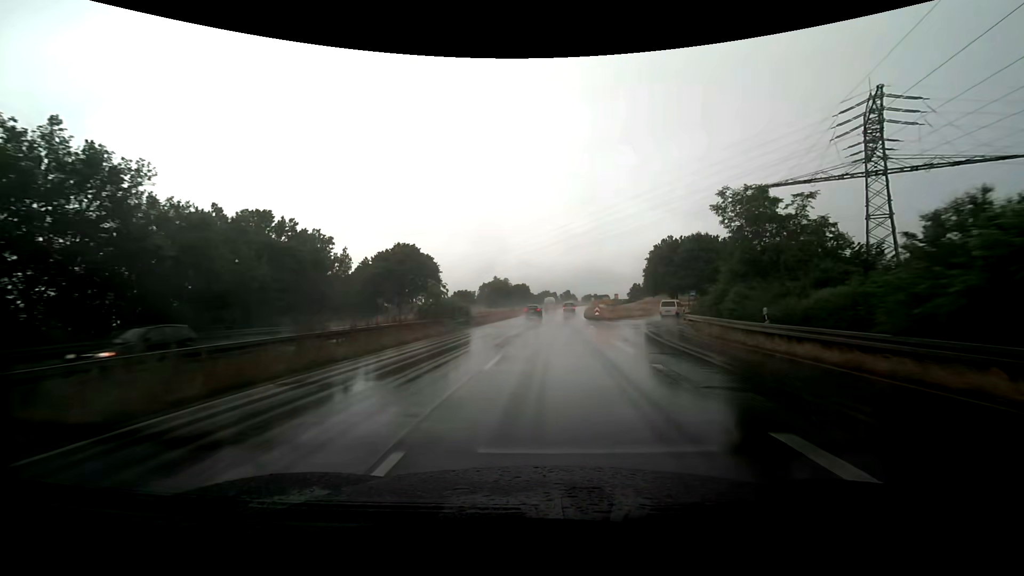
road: trunk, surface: asphalt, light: Day
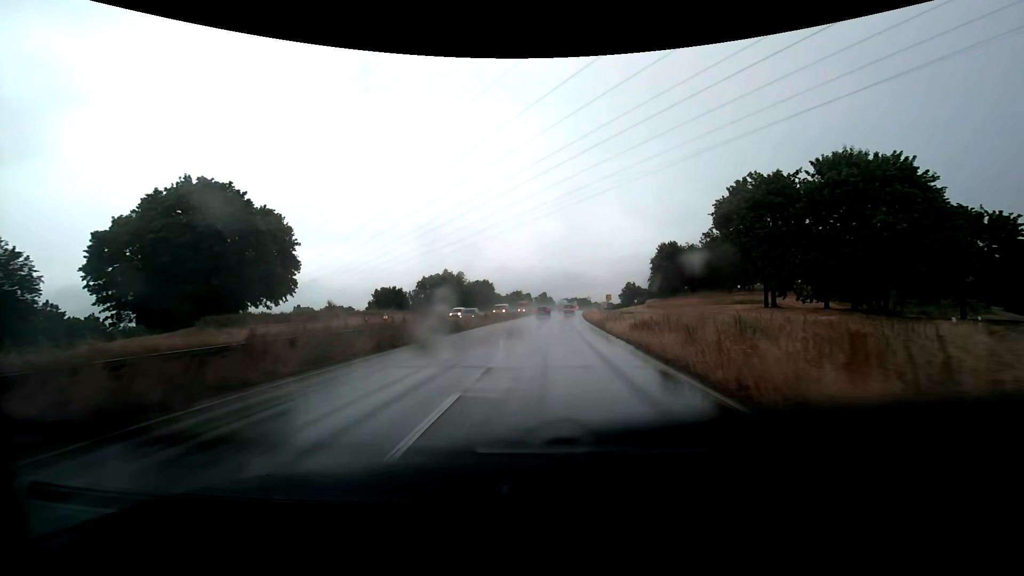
(+1.2, +52.1) m; +3°
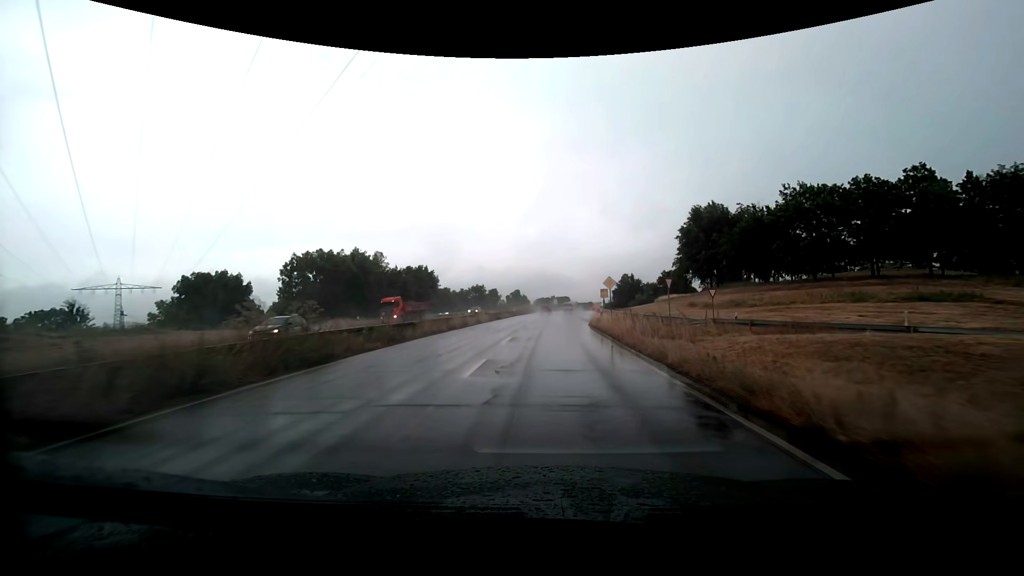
(+1.0, +48.4) m; +3°
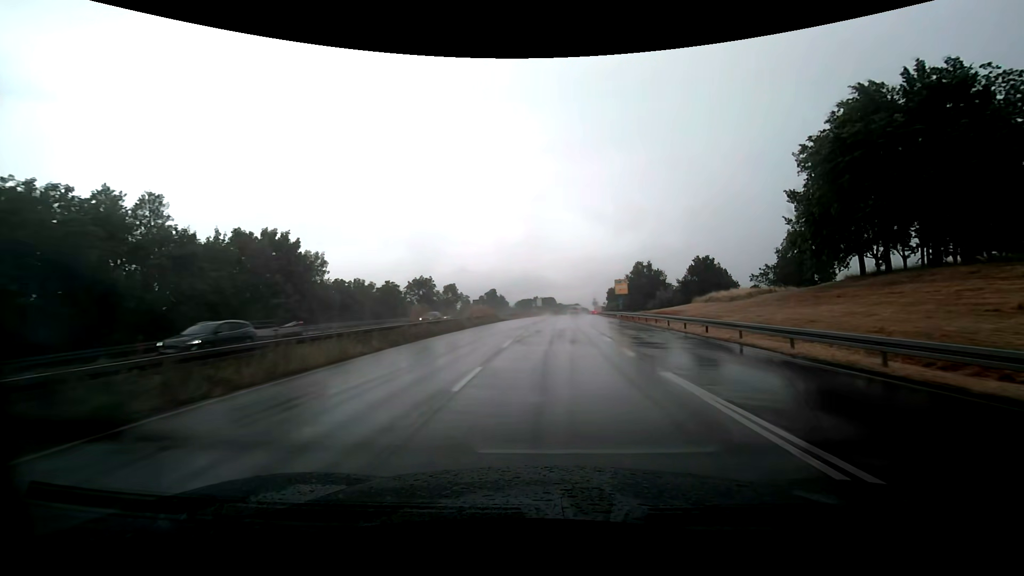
(+0.2, +46.2) m; +1°
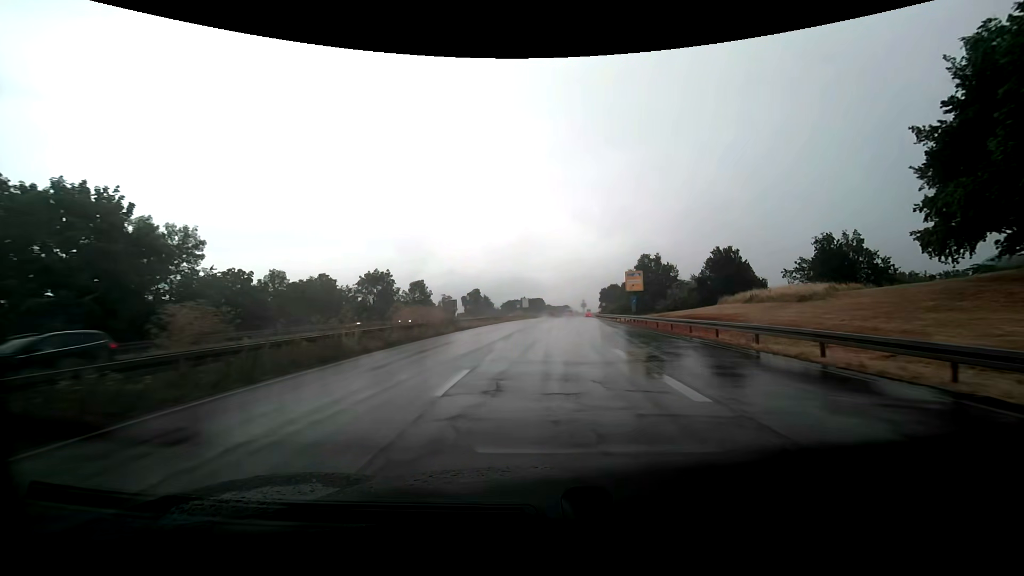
(+0.2, +18.3) m; +1°
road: trunk_link
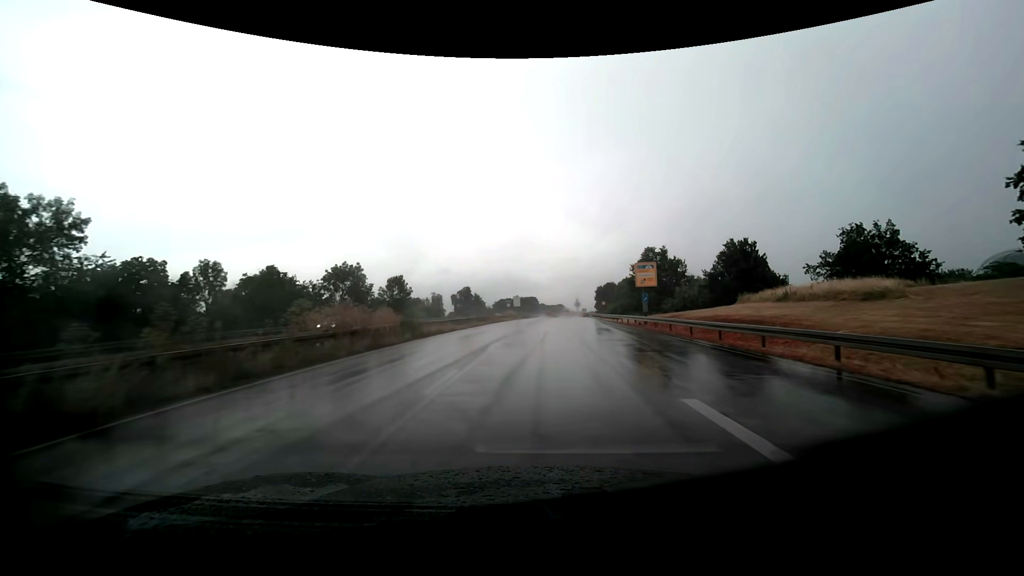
(+0.1, +9.0) m; +1°
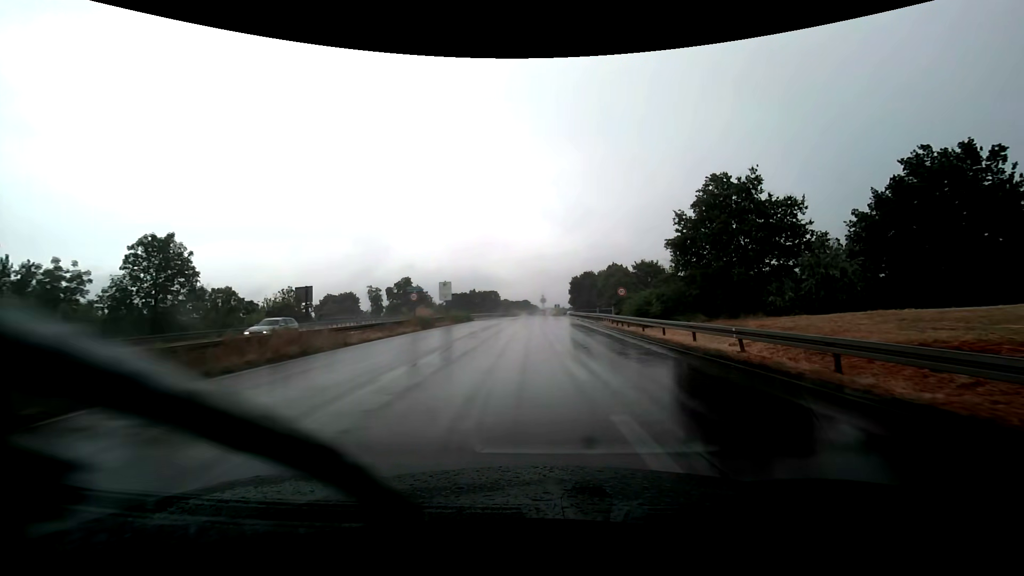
(+1.2, +42.8) m; +4°
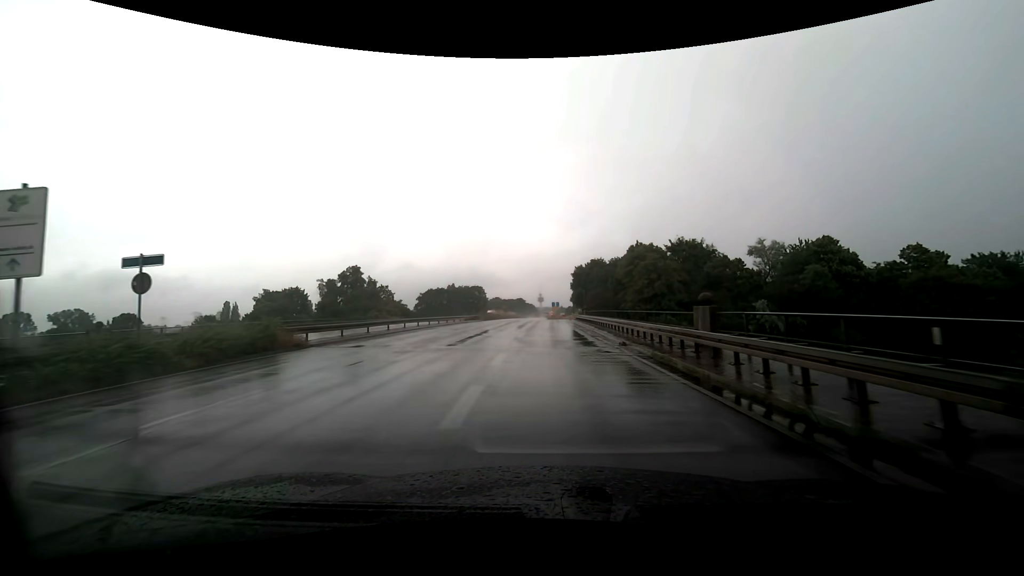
(+1.4, +39.4) m; +1°
(0, +10) (0, +20) (0, +30) (0, +40) (0, +50) (0, +60) (0, +70) (+1, +80) (+3, +90) (+7, +99) m
